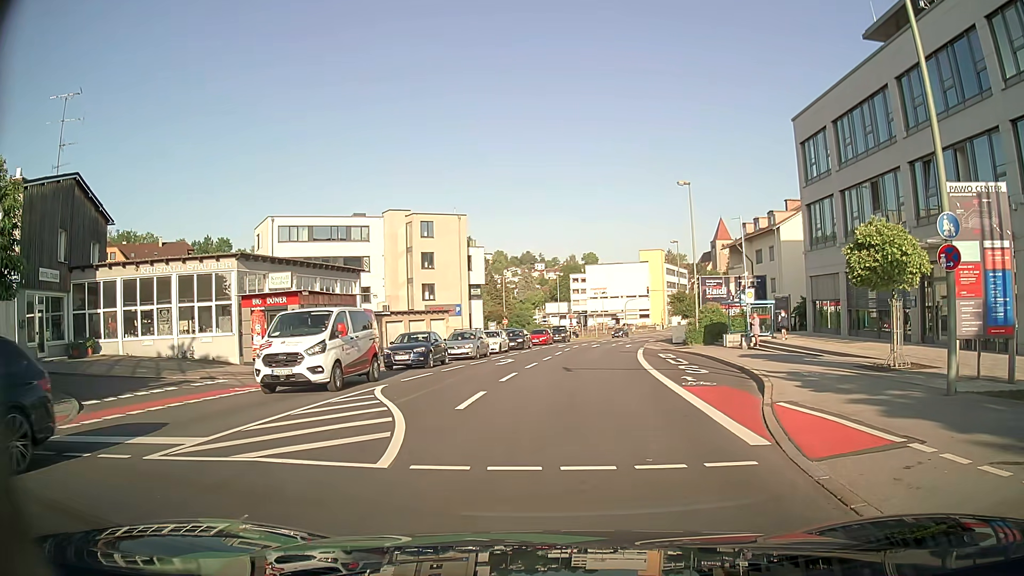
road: tertiary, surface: asphalt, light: Day
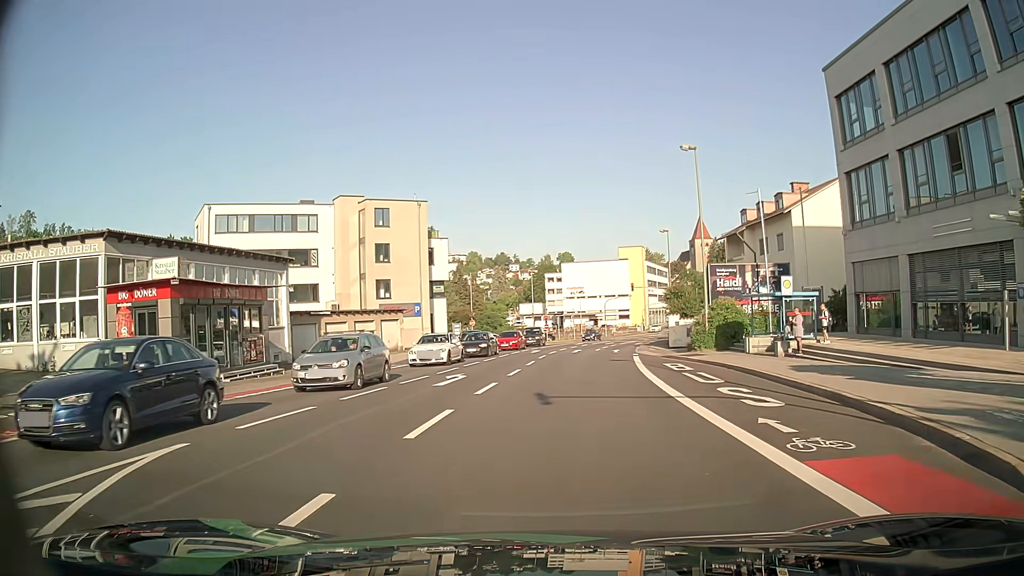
(-0.1, +9.1) m; 0°
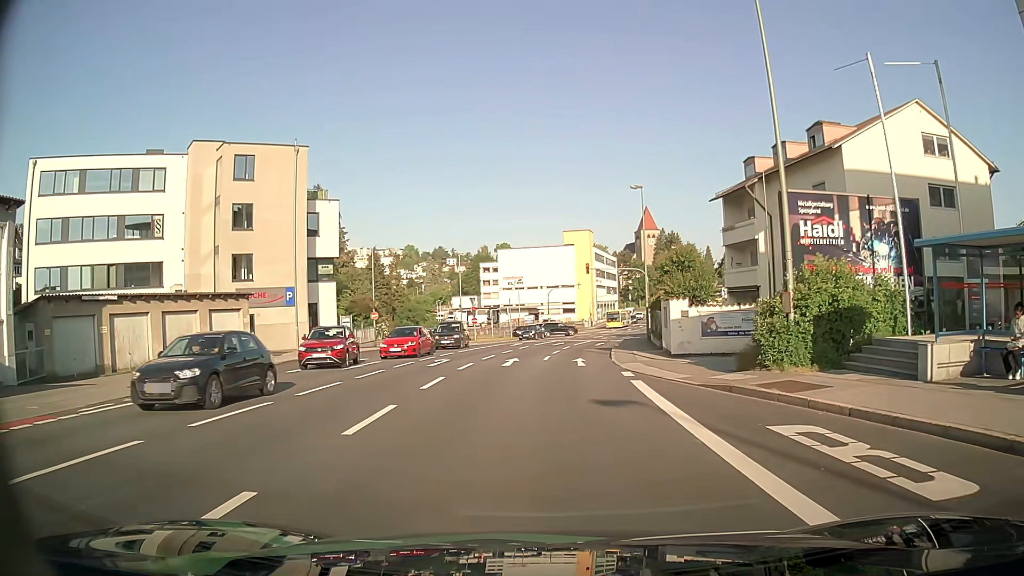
(+0.7, +18.3) m; +5°
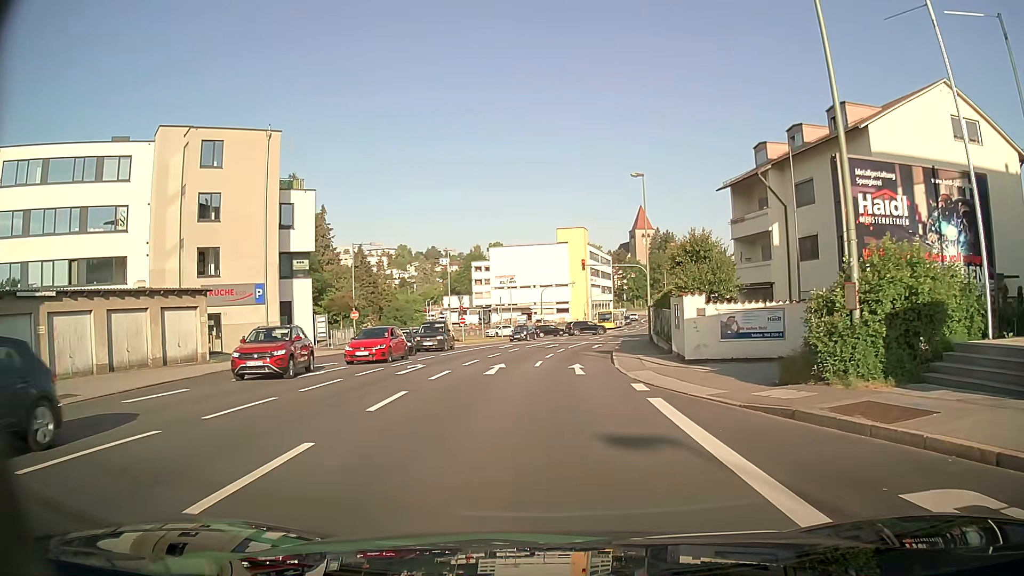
(+0.1, +3.8) m; +1°
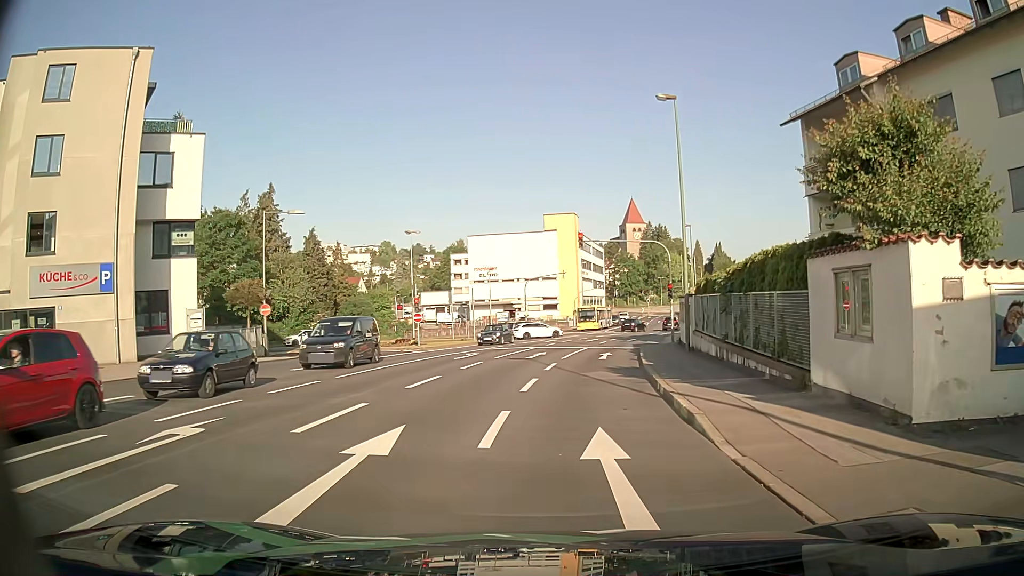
(+0.1, +14.3) m; +1°
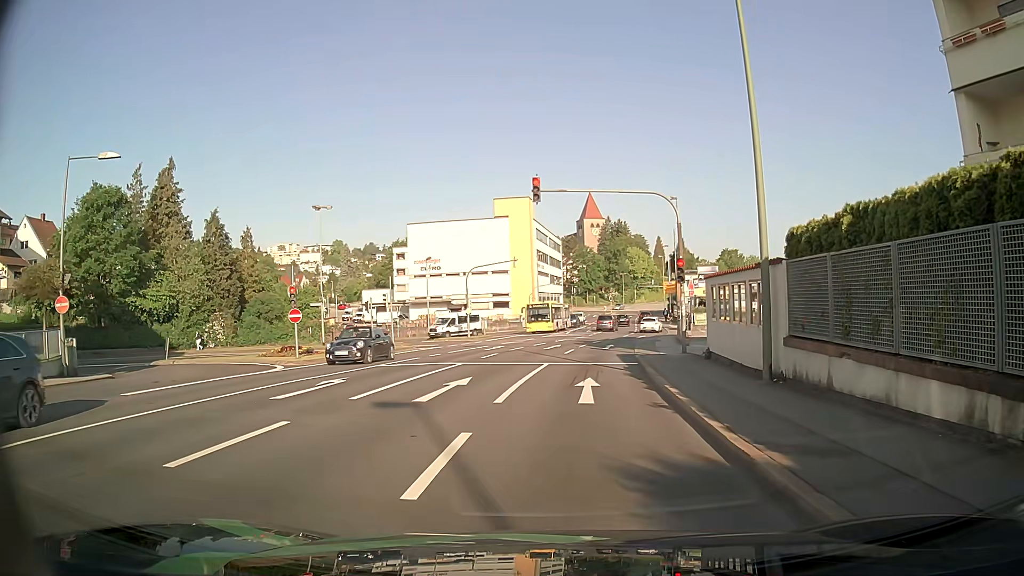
(+0.5, +14.1) m; +3°
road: tertiary_link
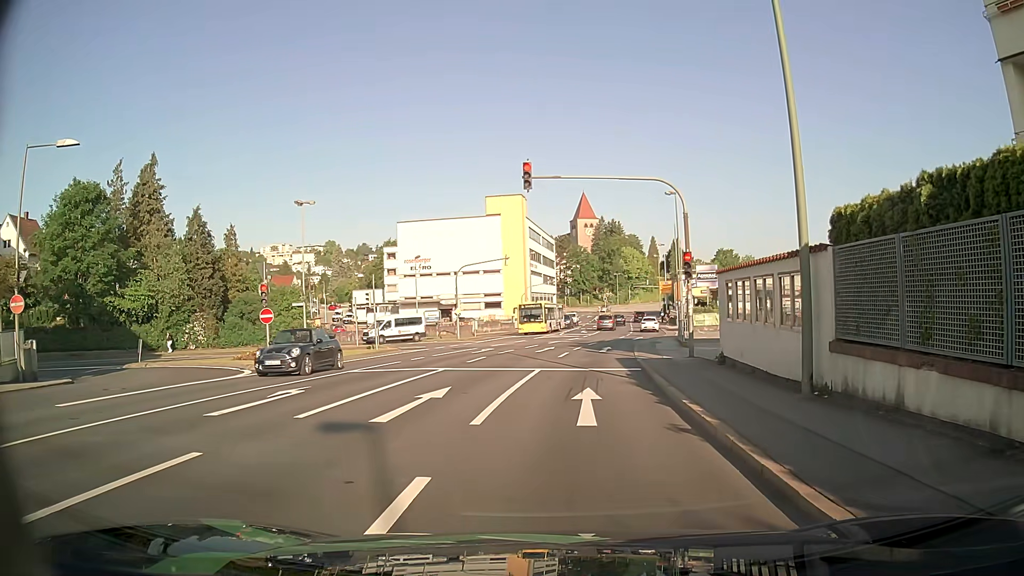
(0.0, +2.3) m; +2°
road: tertiary
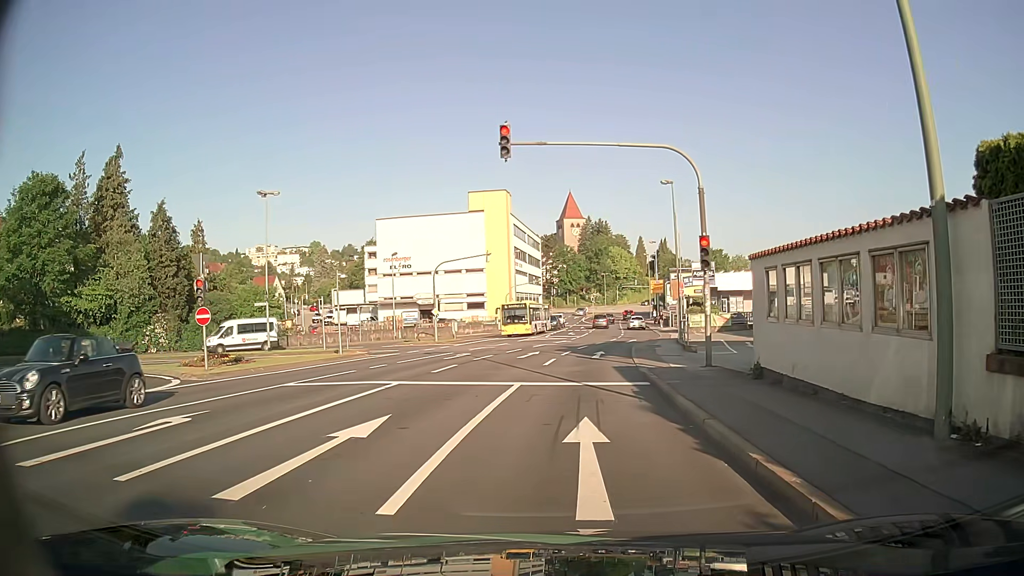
(0.0, +4.1) m; 0°
